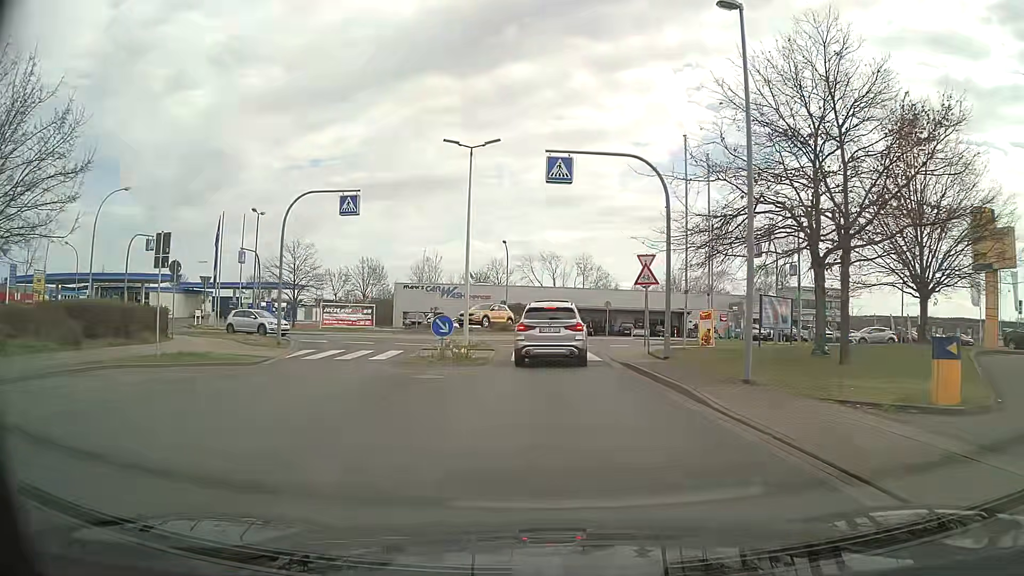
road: unclassified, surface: asphalt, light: Day
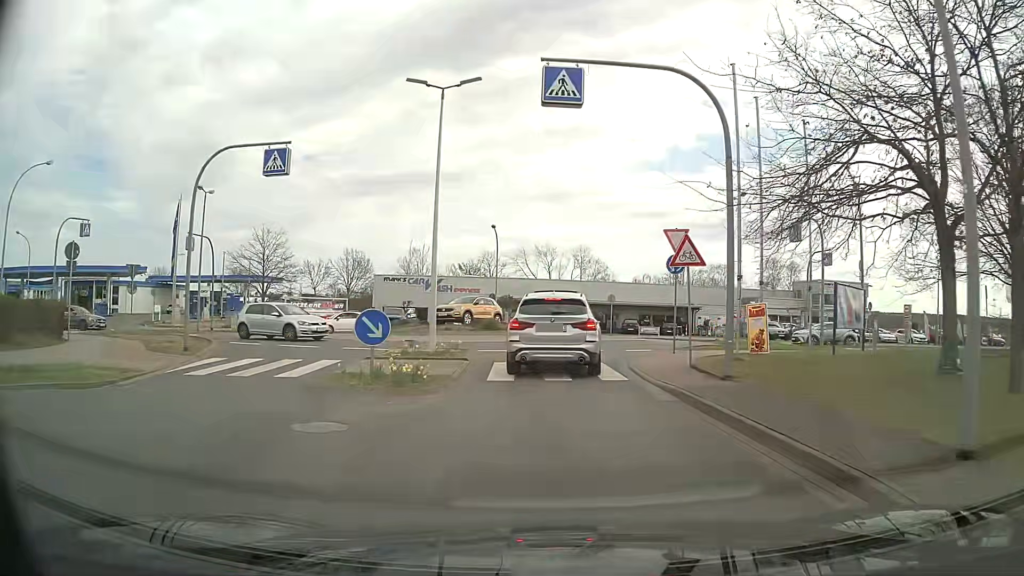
(0.0, +6.8) m; +1°
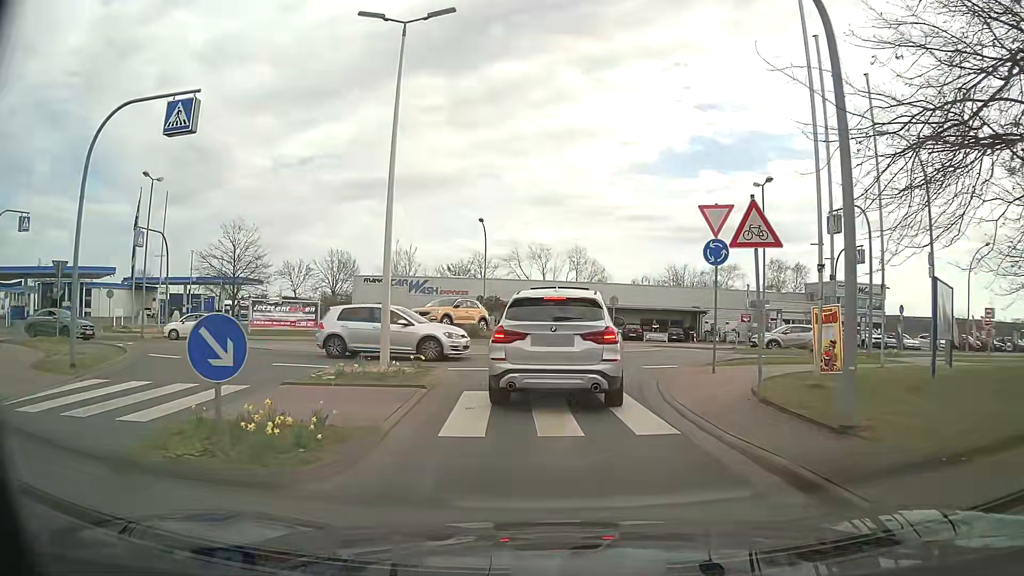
(0.0, +5.2) m; 0°
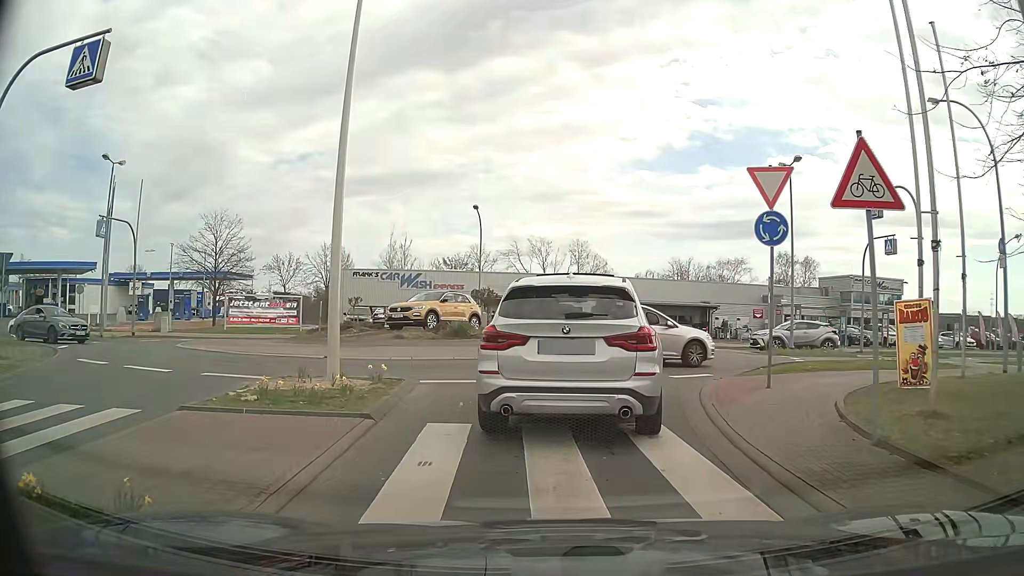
(0.0, +3.5) m; -2°
